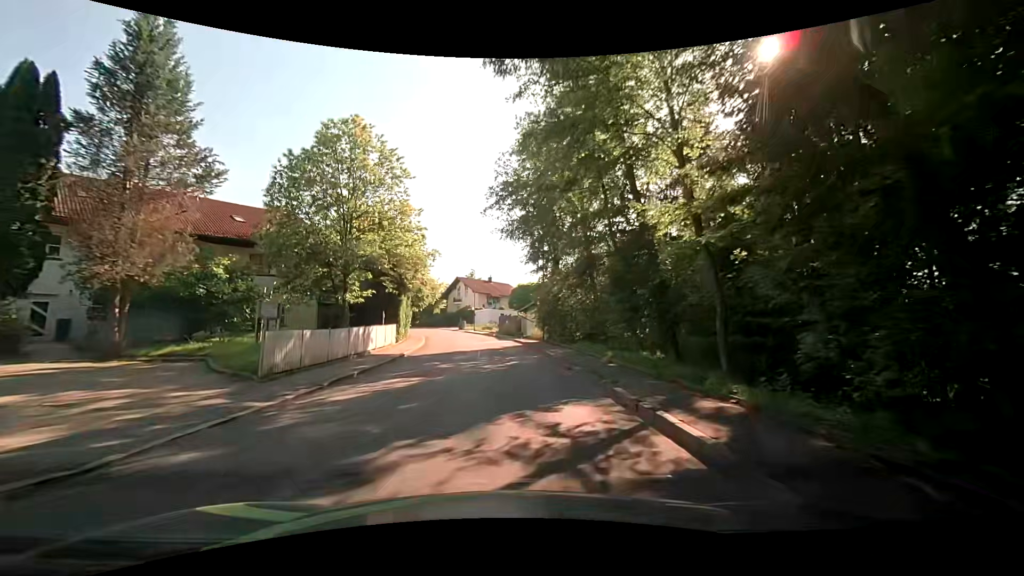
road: unclassified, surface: asphalt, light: Day
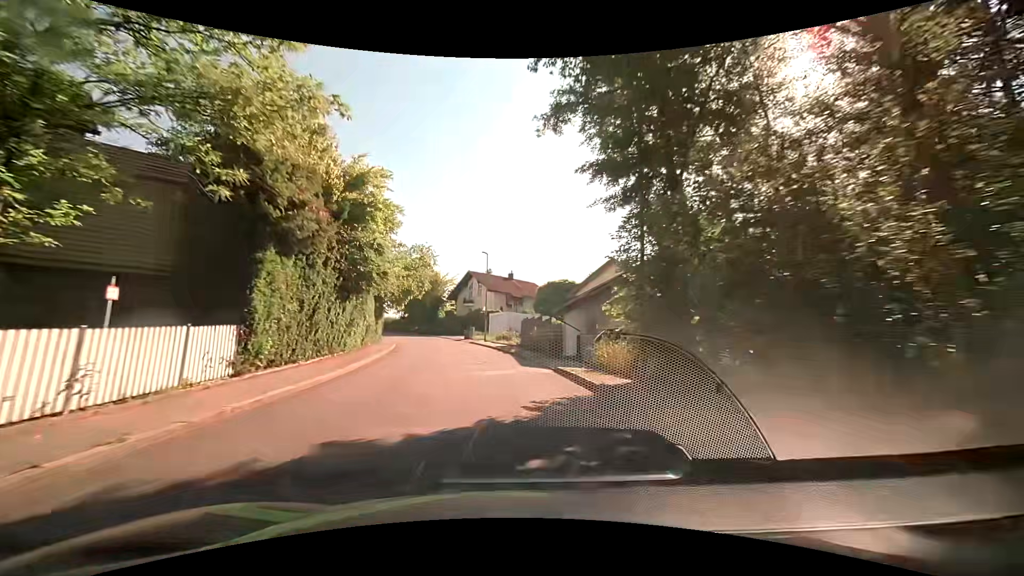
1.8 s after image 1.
(-0.1, +21.0) m; -2°
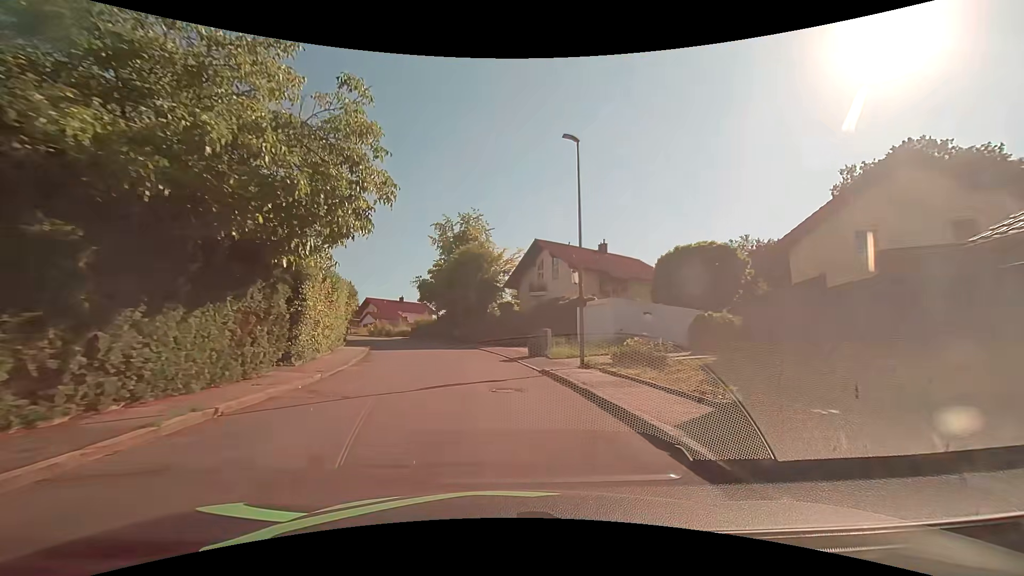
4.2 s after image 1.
(-2.0, +28.7) m; -8°
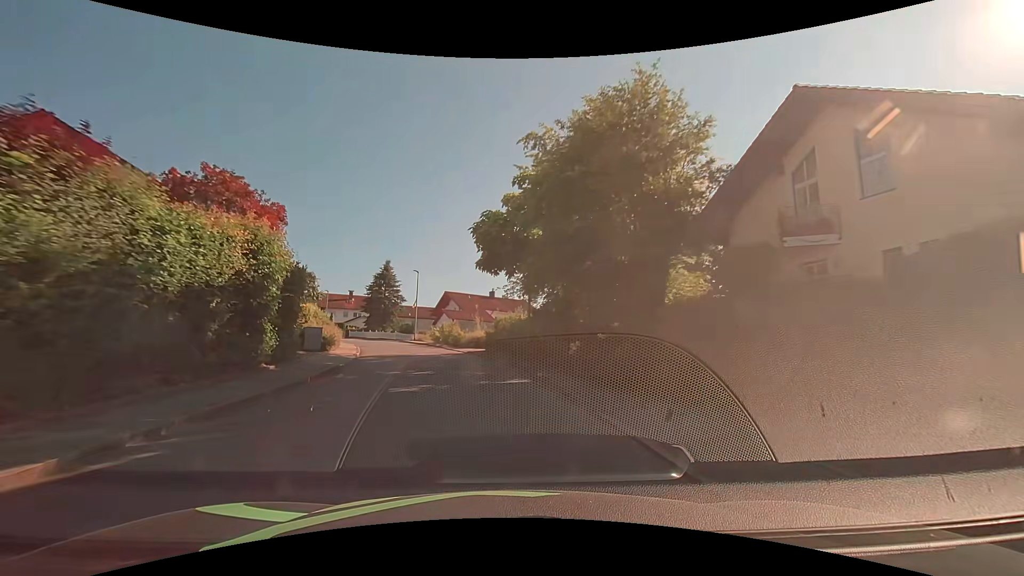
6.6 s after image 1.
(-3.1, +29.2) m; -12°
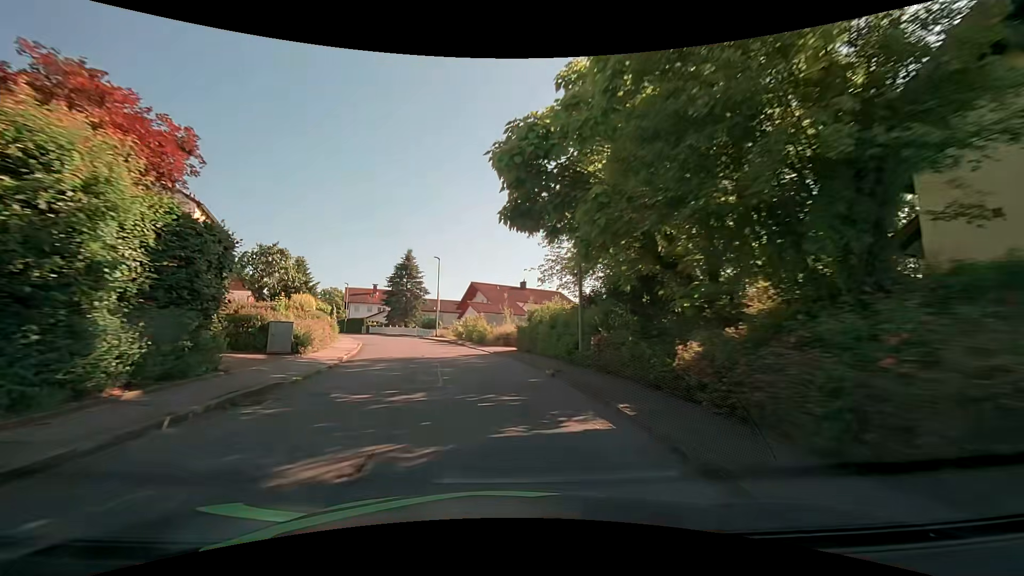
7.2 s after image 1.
(-0.2, +7.4) m; -3°
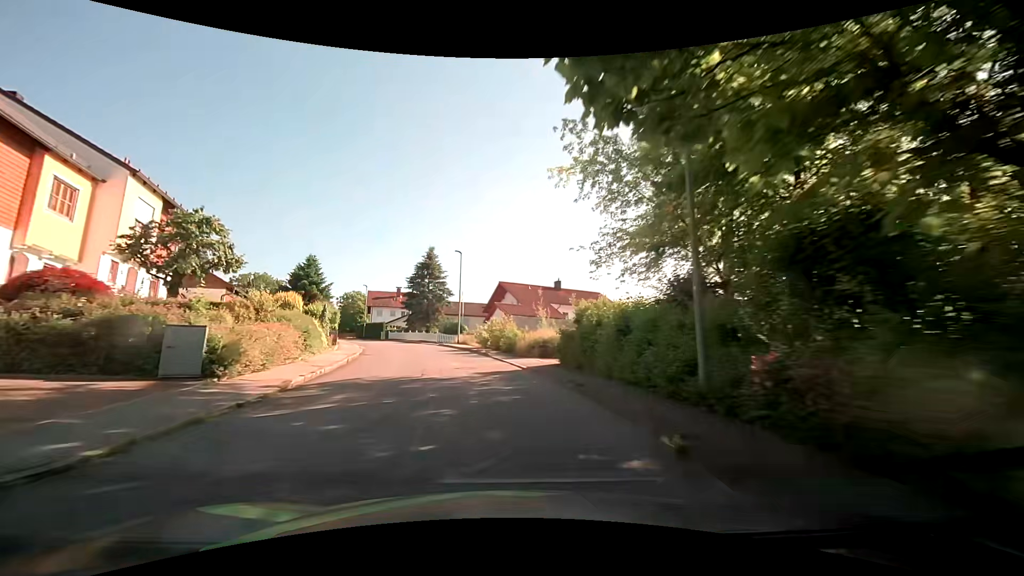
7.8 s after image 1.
(-0.3, +7.5) m; -4°
